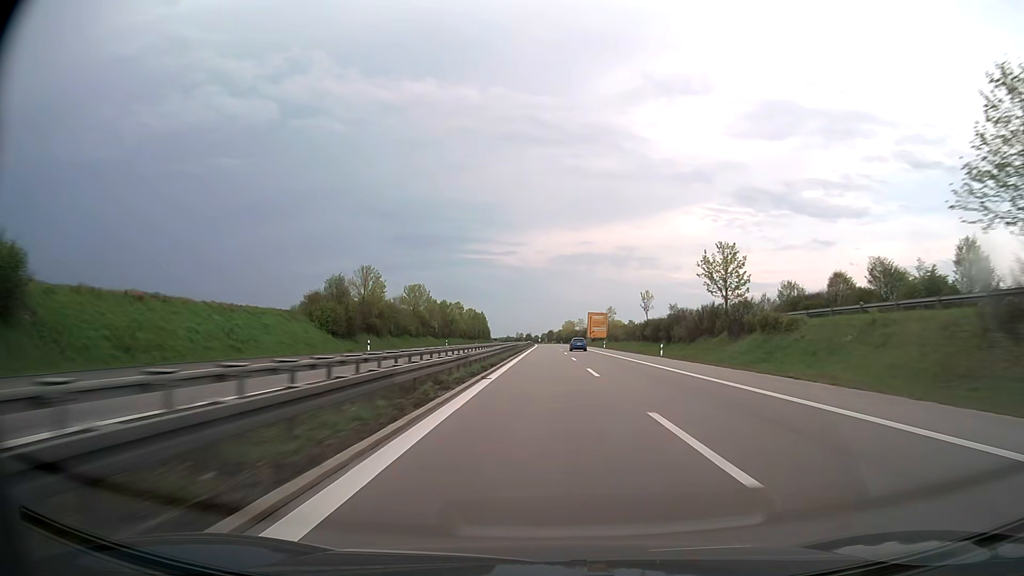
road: trunk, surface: asphalt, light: Day
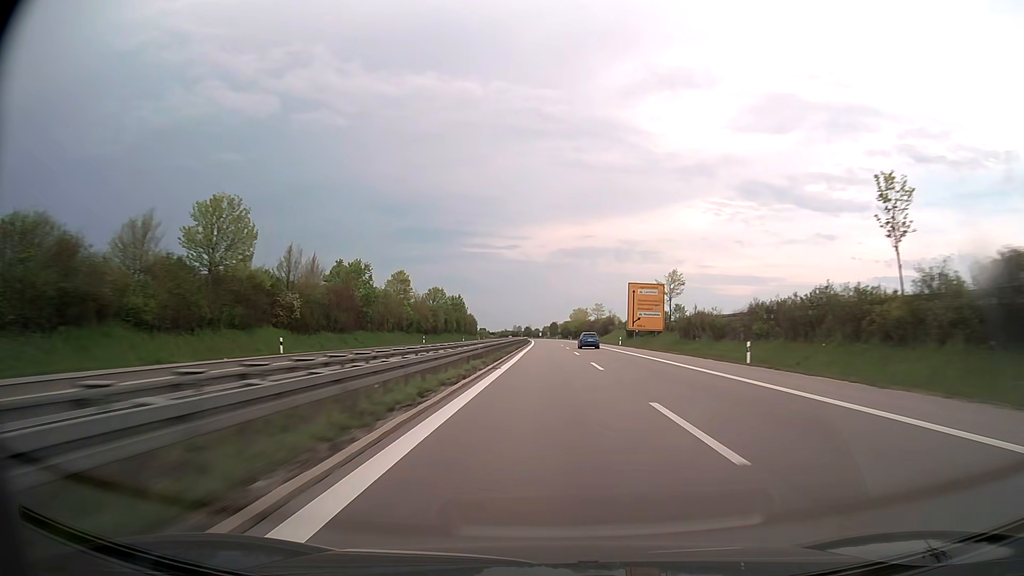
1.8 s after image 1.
(-0.1, +71.0) m; 0°
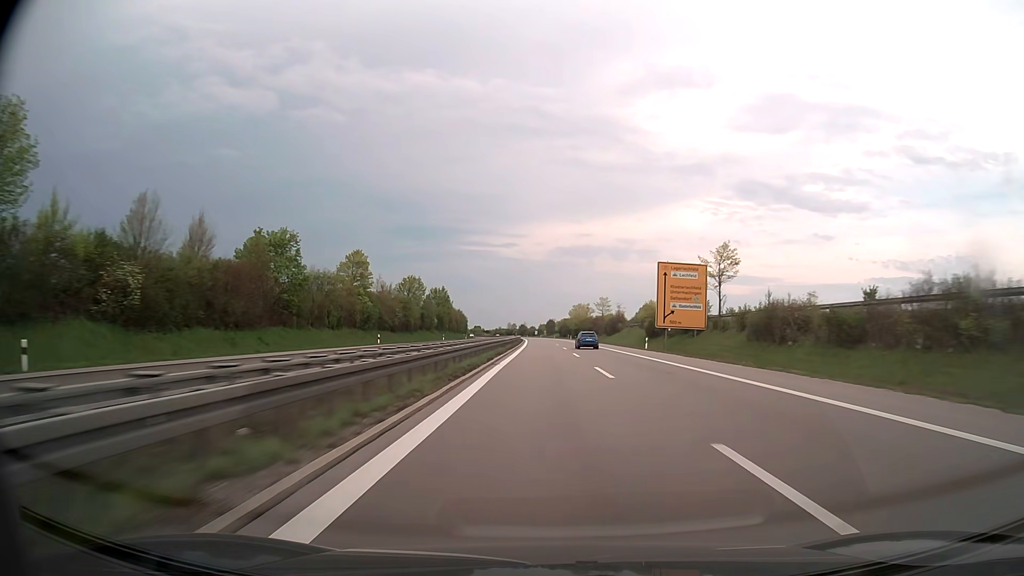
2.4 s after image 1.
(0.0, +22.6) m; 0°
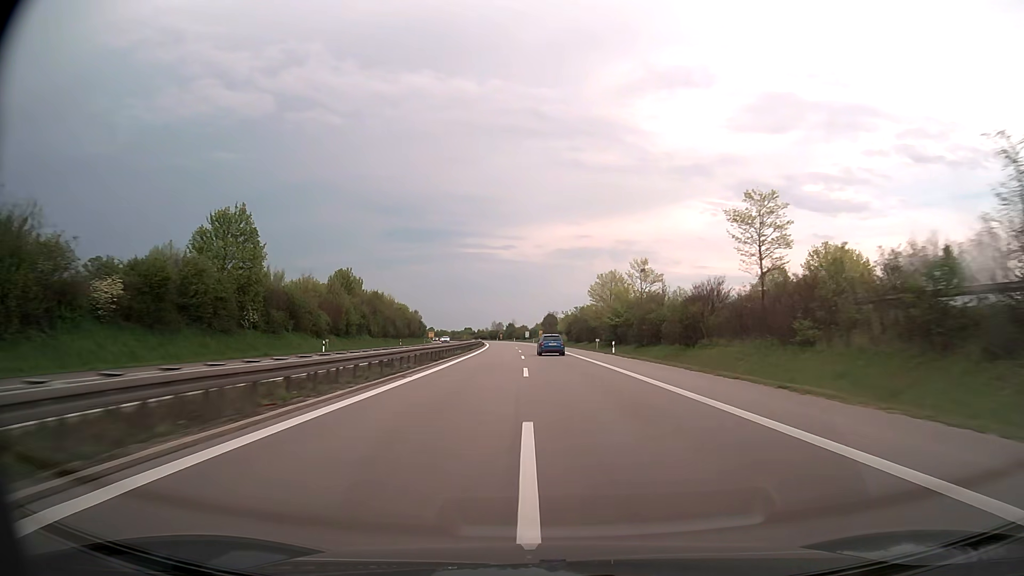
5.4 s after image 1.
(+1.0, +104.7) m; 0°
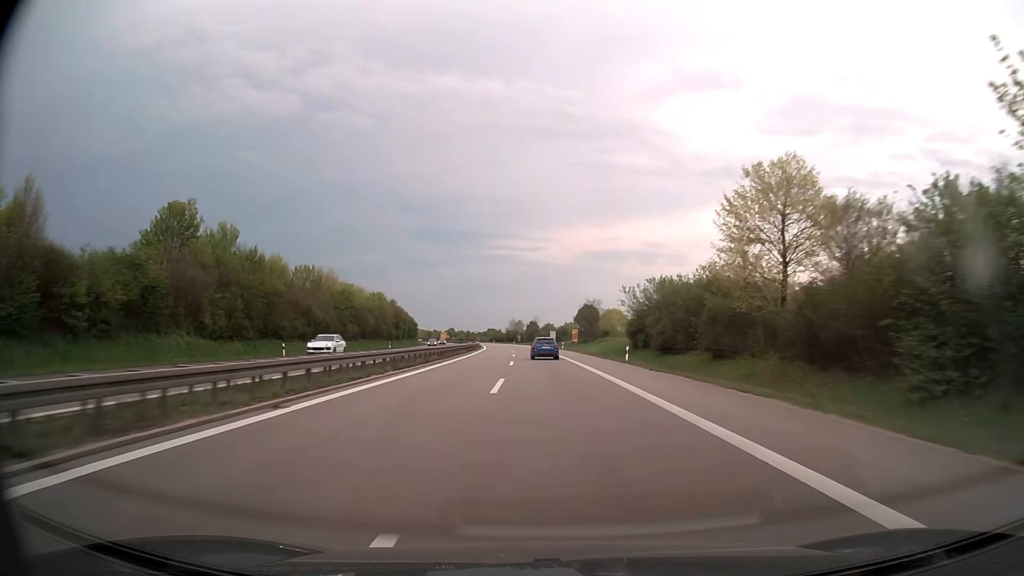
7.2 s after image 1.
(-1.3, +60.0) m; -2°
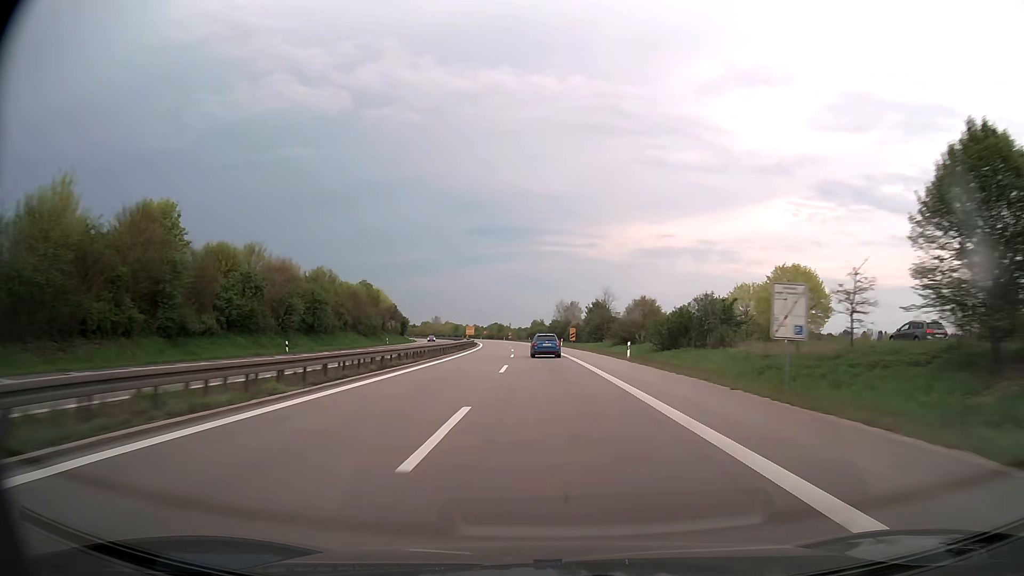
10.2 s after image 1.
(-3.7, +100.1) m; -4°
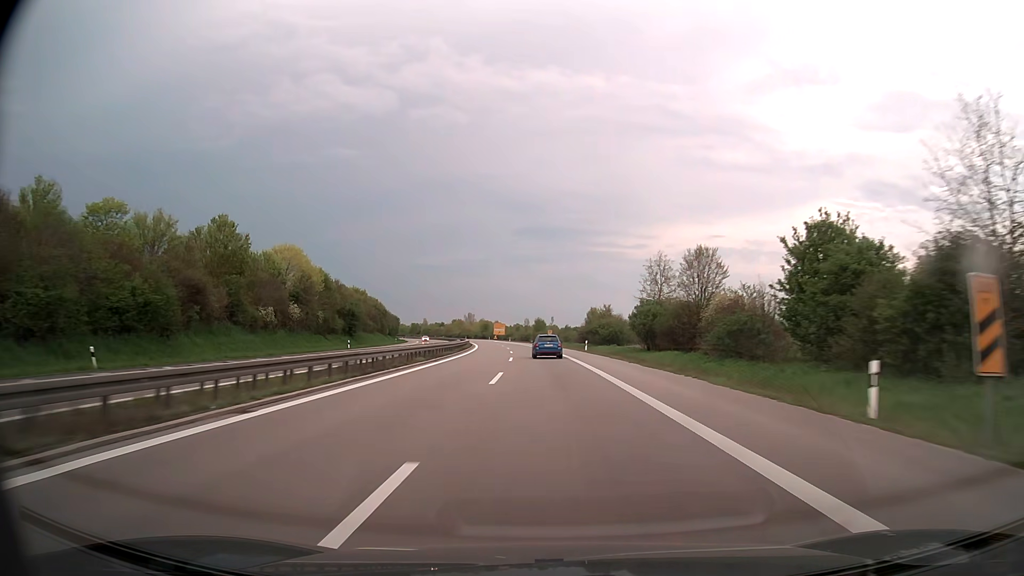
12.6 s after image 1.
(-2.7, +77.7) m; -4°
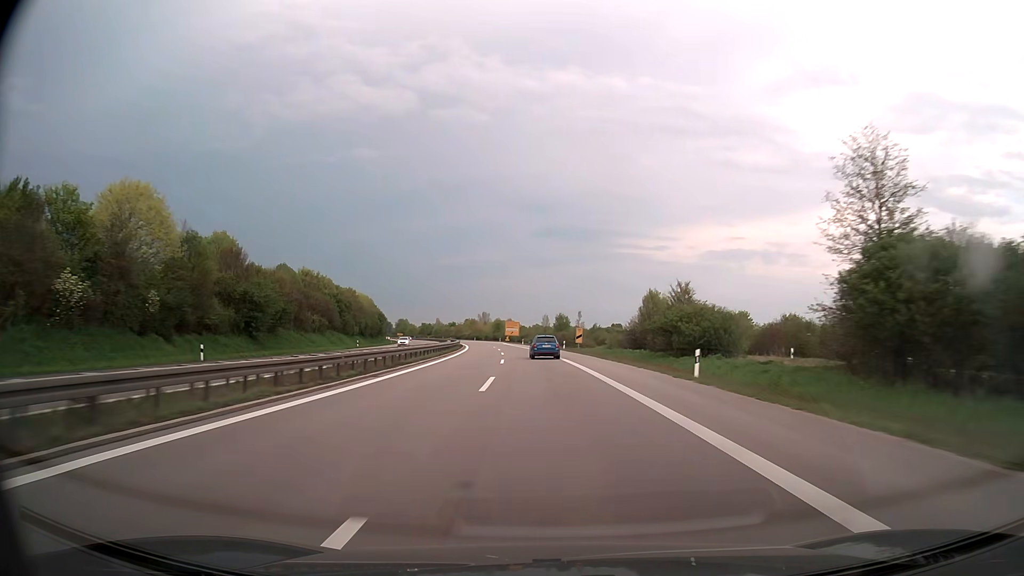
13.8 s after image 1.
(-0.7, +38.3) m; -2°
(0, +10) (0, +20) (0, +30) (-1, +40) (-1, +50) (-2, +60) (-3, +70) (-4, +80) (-5, +90) (-6, +100) m
